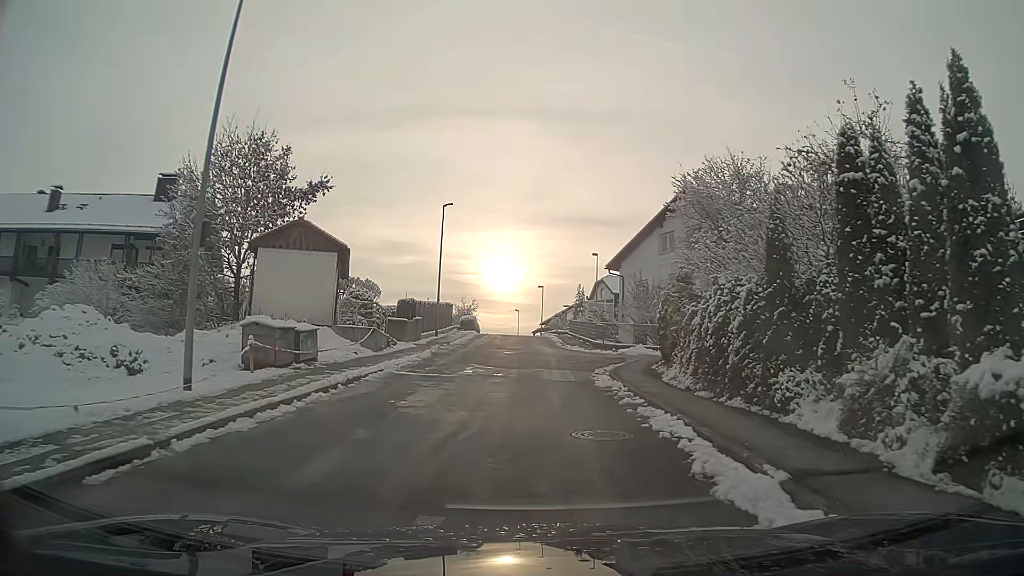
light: Day
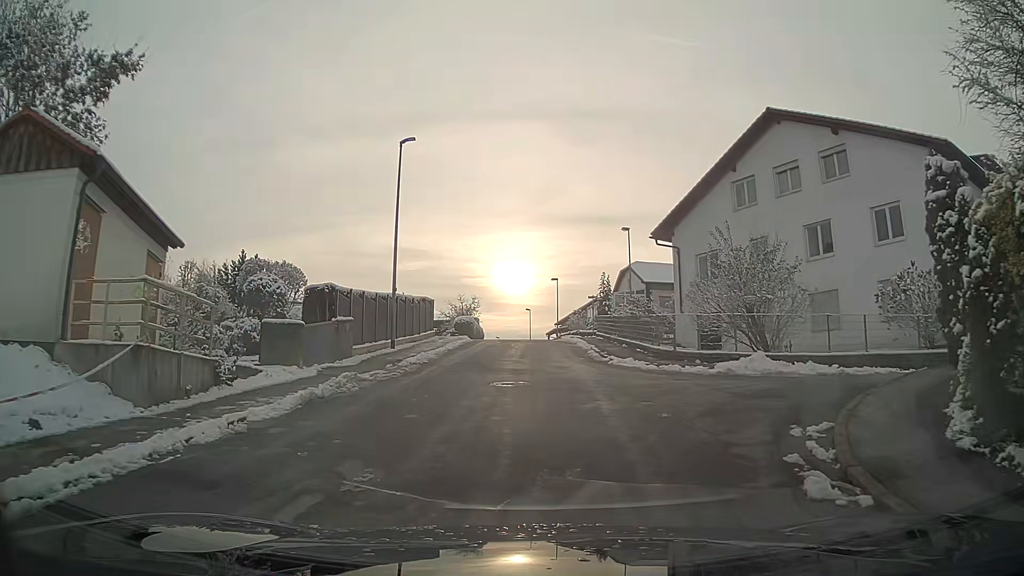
(0.0, +15.5) m; 0°
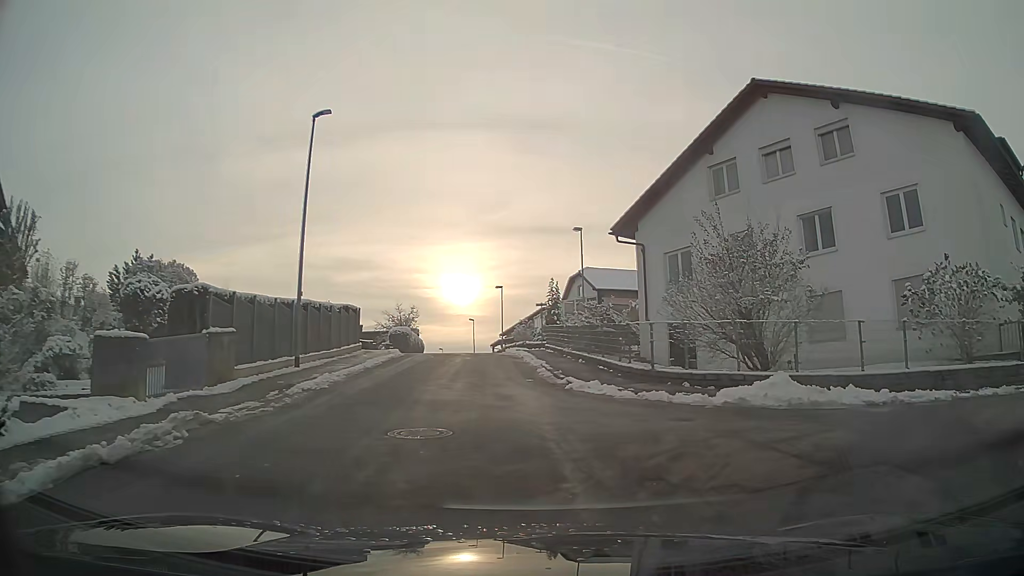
(+0.2, +4.8) m; +7°
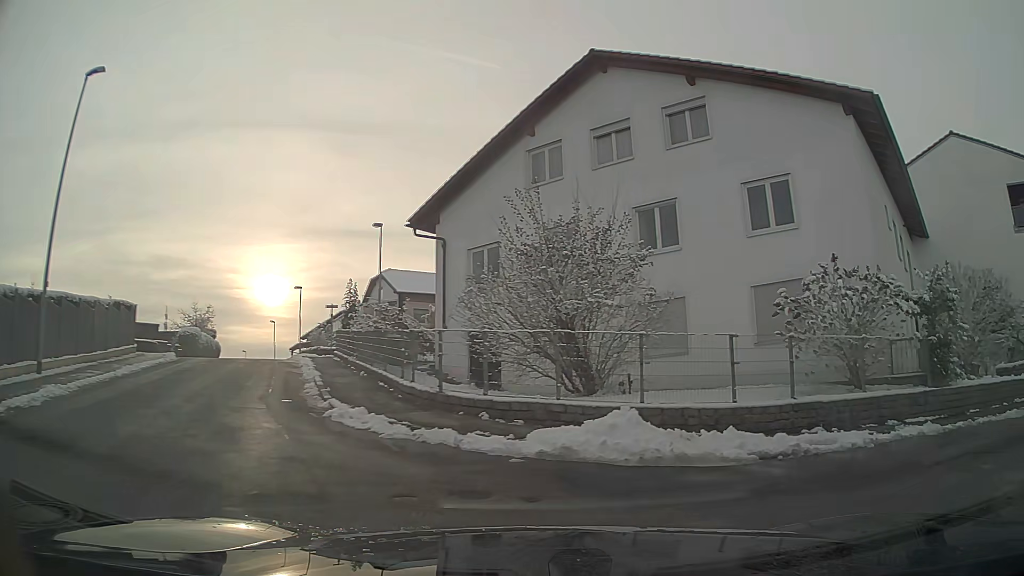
(+0.5, +3.8) m; +17°
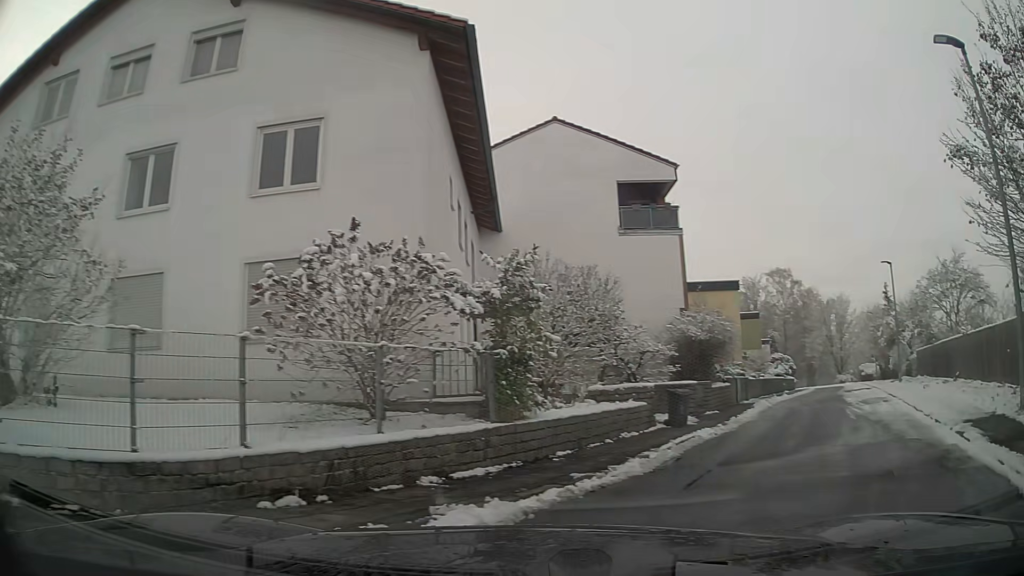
(+1.6, +4.6) m; +39°
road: residential
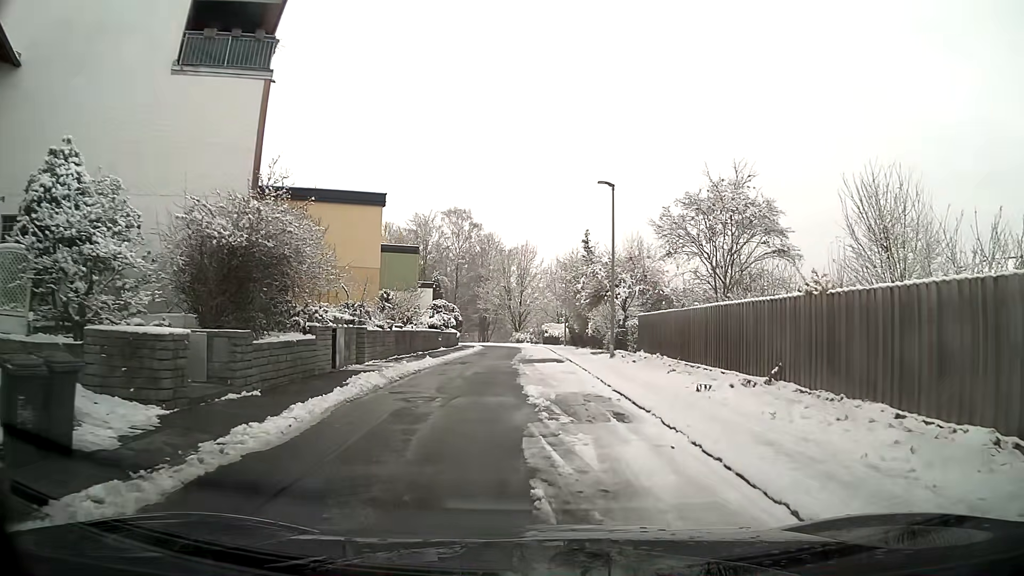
(+4.2, +11.6) m; +24°
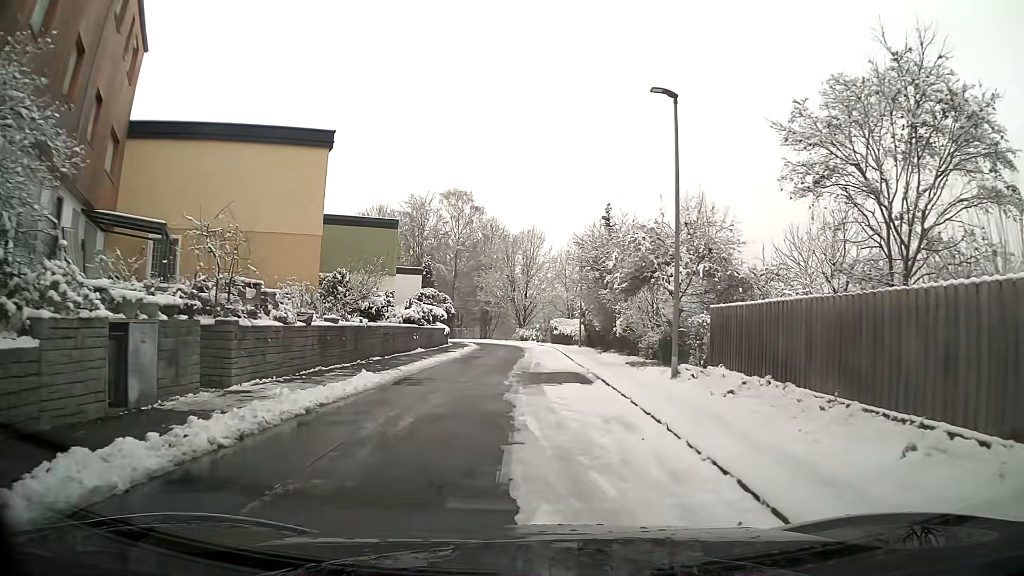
(-0.1, +10.1) m; -1°
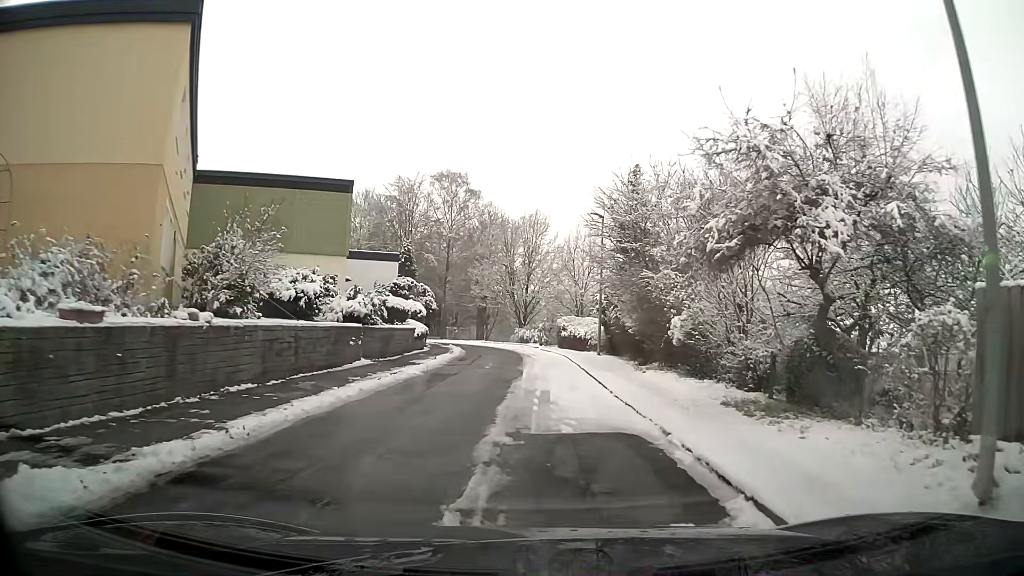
(0.0, +10.7) m; 0°
(0, +10) (0, +20) (0, +30) (-2, +40) (-4, +50) (-8, +59) (-12, +68) (-18, +76) (-24, +84) (-31, +91) m
